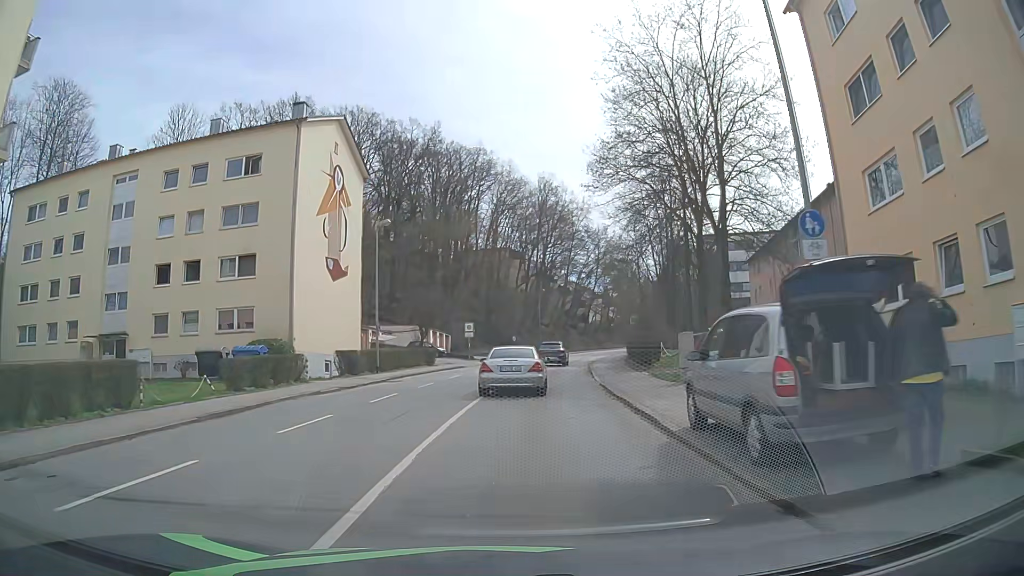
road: tertiary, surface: asphalt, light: Day
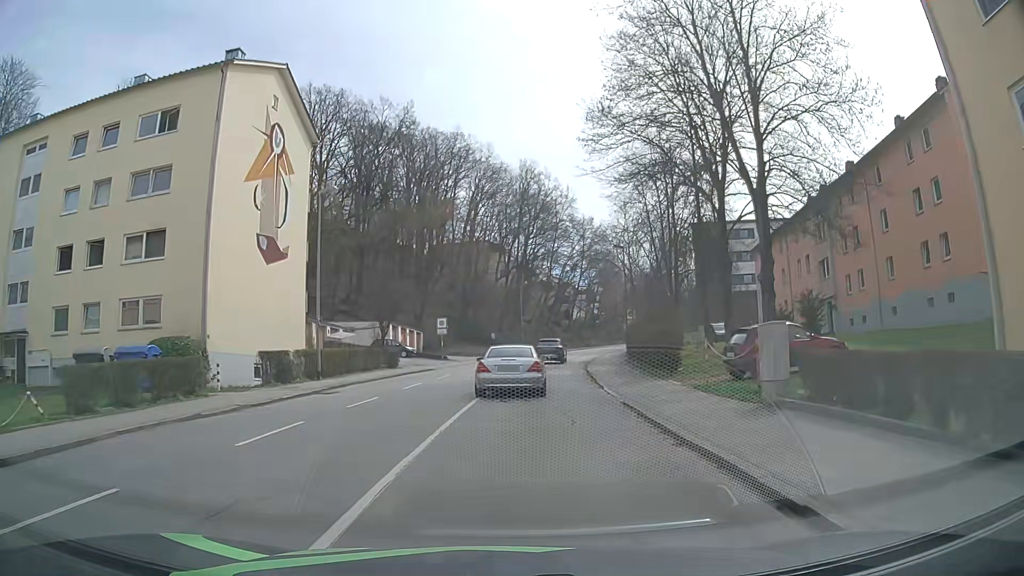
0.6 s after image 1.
(+0.2, +7.8) m; +3°
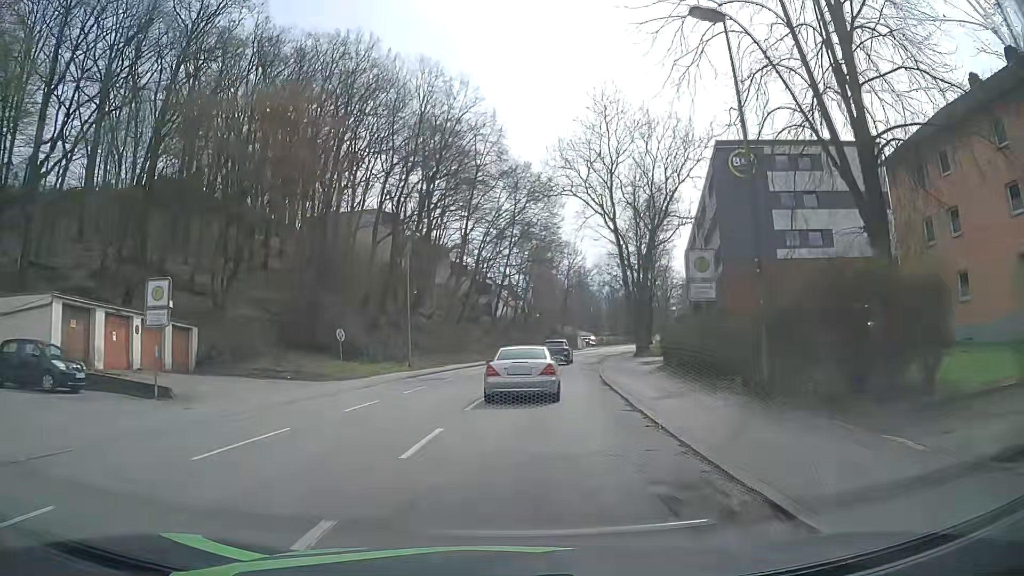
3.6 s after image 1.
(+1.7, +37.3) m; +6°
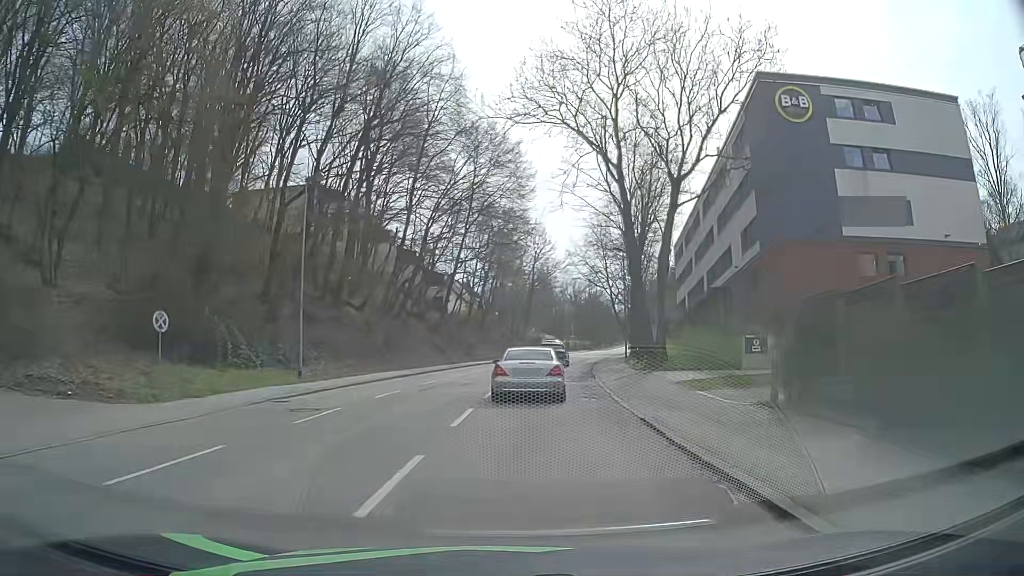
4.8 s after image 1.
(+0.5, +14.6) m; +4°
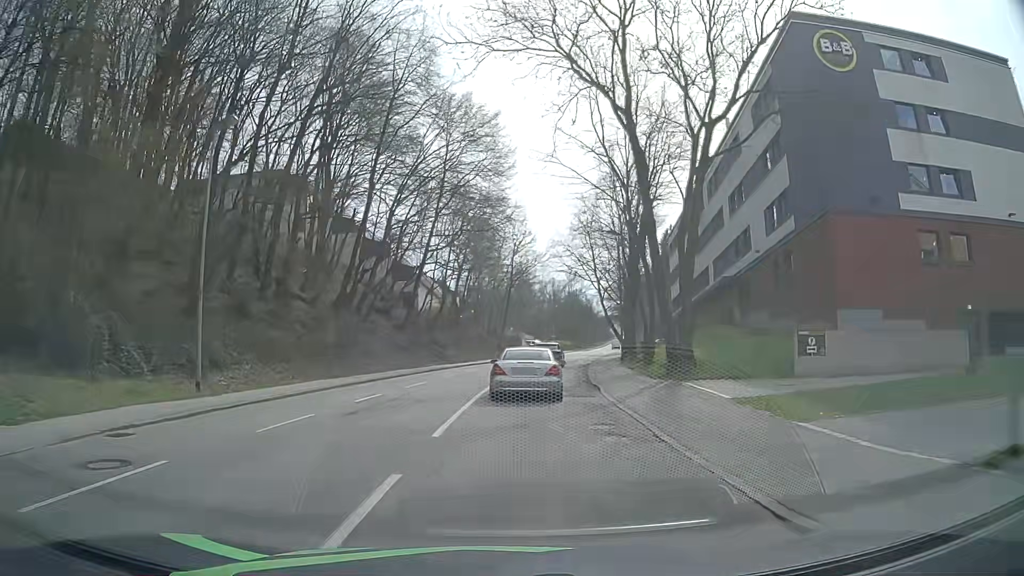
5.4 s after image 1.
(+0.1, +7.3) m; +2°
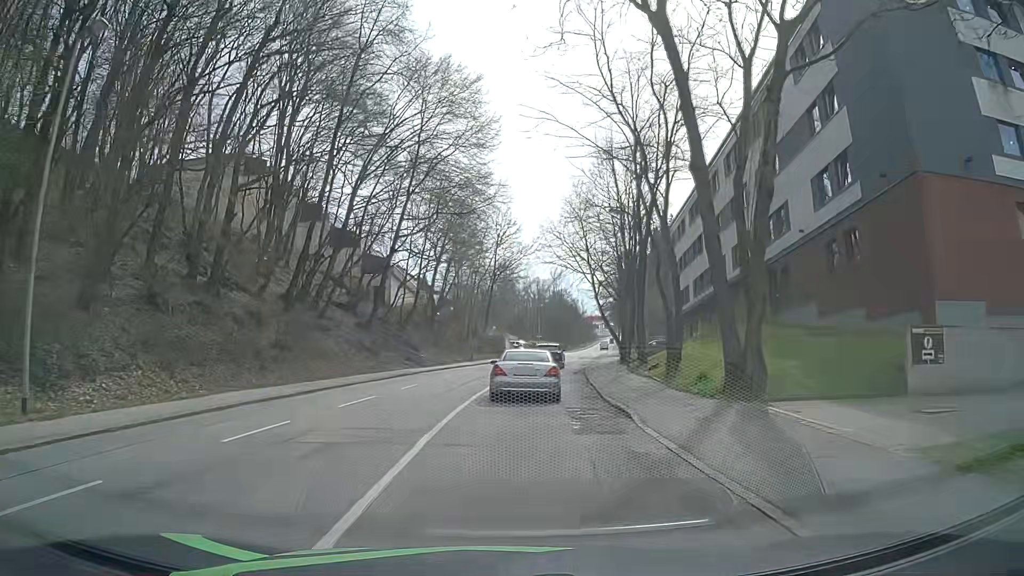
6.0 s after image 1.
(+0.1, +7.3) m; +1°
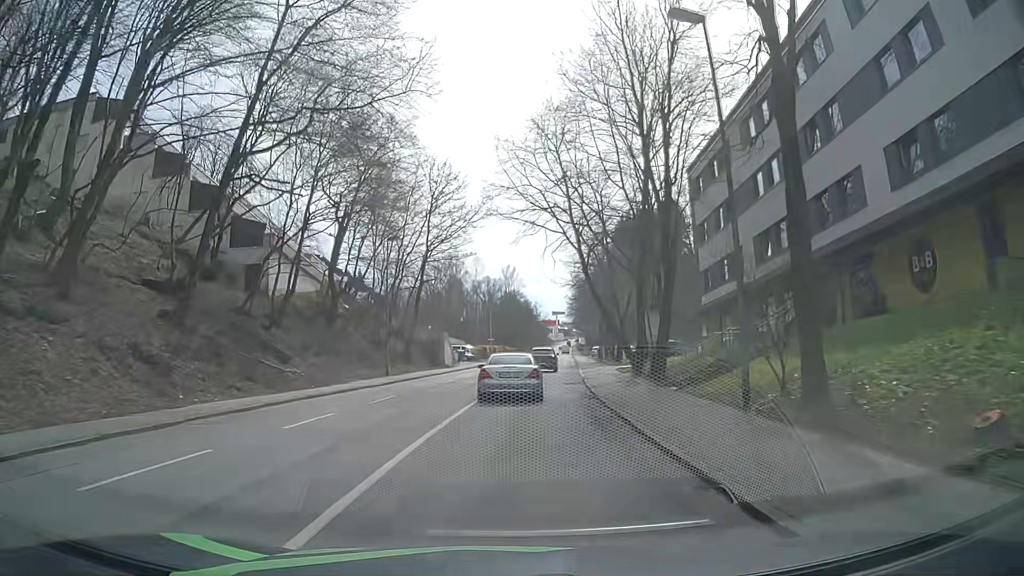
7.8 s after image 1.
(+0.9, +22.1) m; +4°
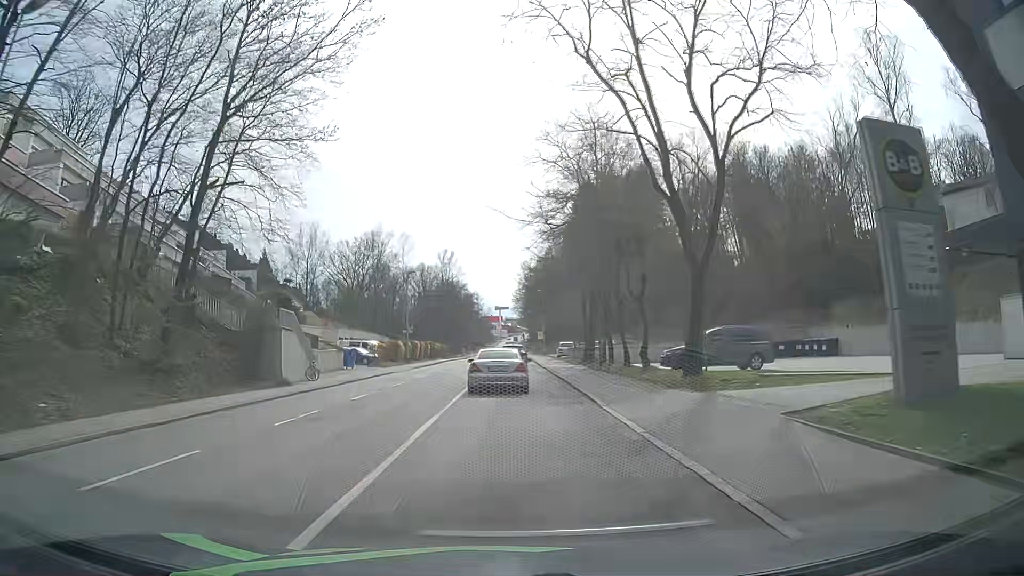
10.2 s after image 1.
(+1.8, +30.5) m; +6°
(0, +10) (0, +20) (0, +30) (0, +40) (+1, +50) (+1, +60) (+1, +70) (+1, +80) (+1, +90) (+1, +100) m
